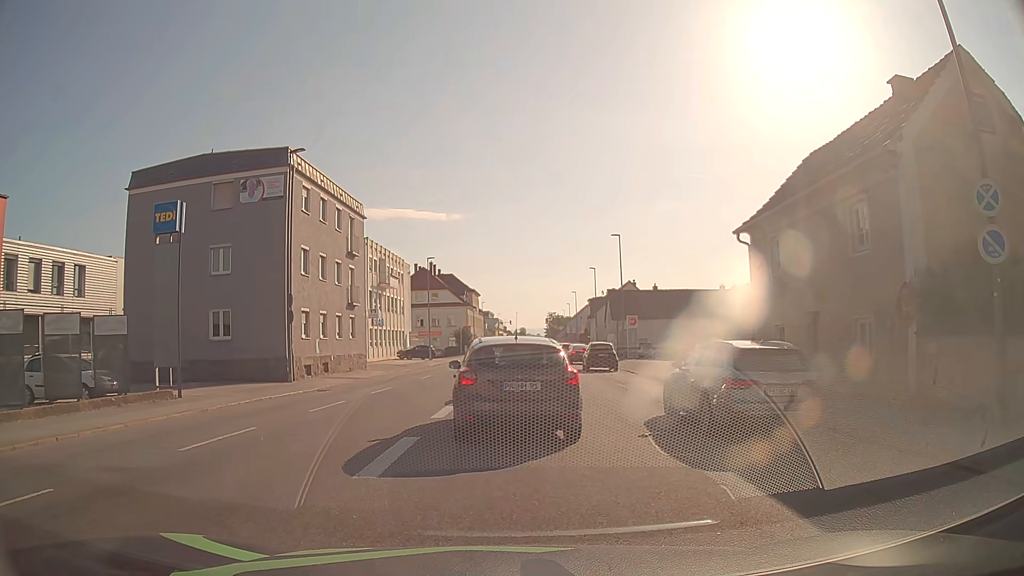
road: tertiary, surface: asphalt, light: Day
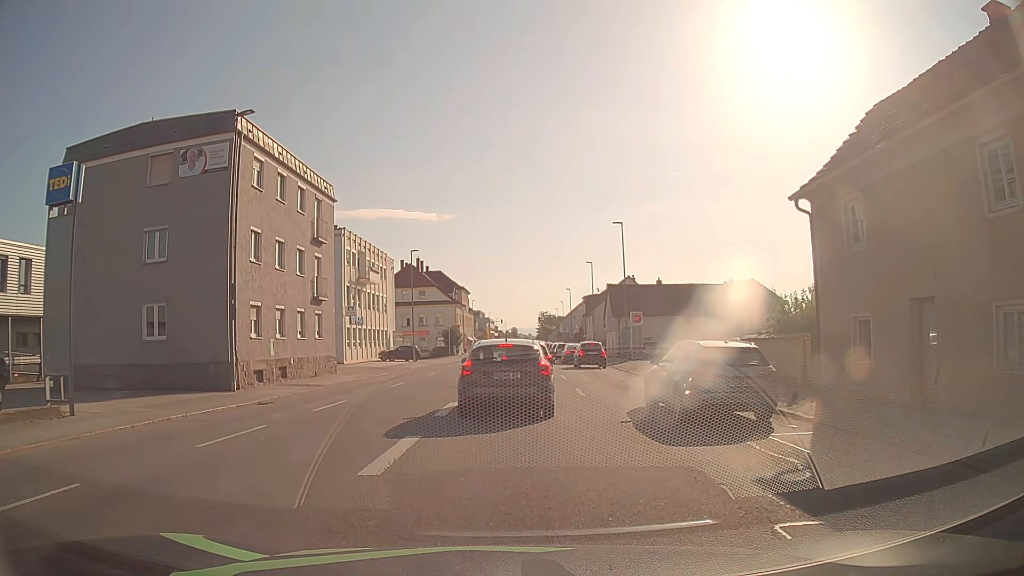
(-0.1, +5.7) m; 0°
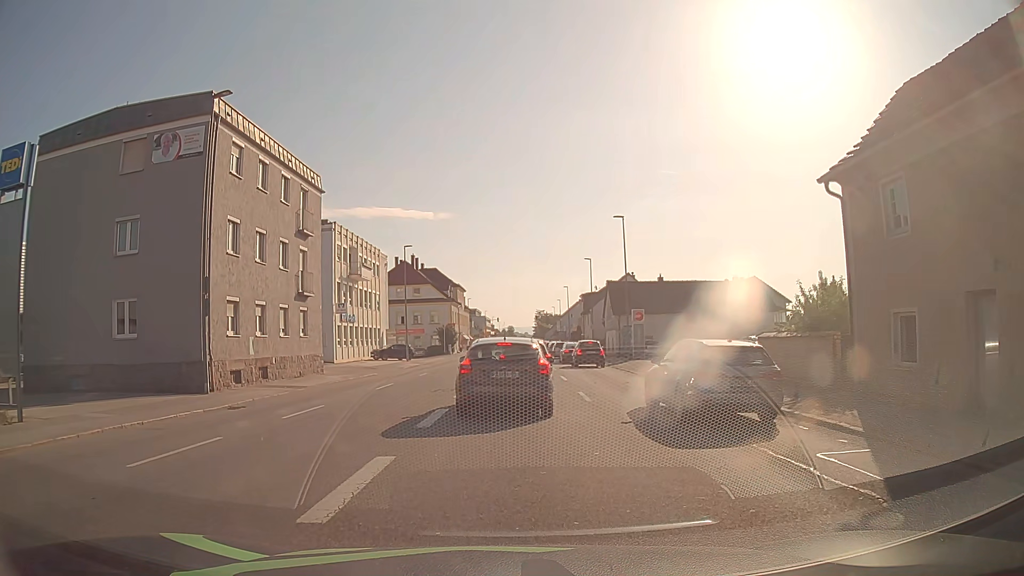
(0.0, +2.0) m; +1°
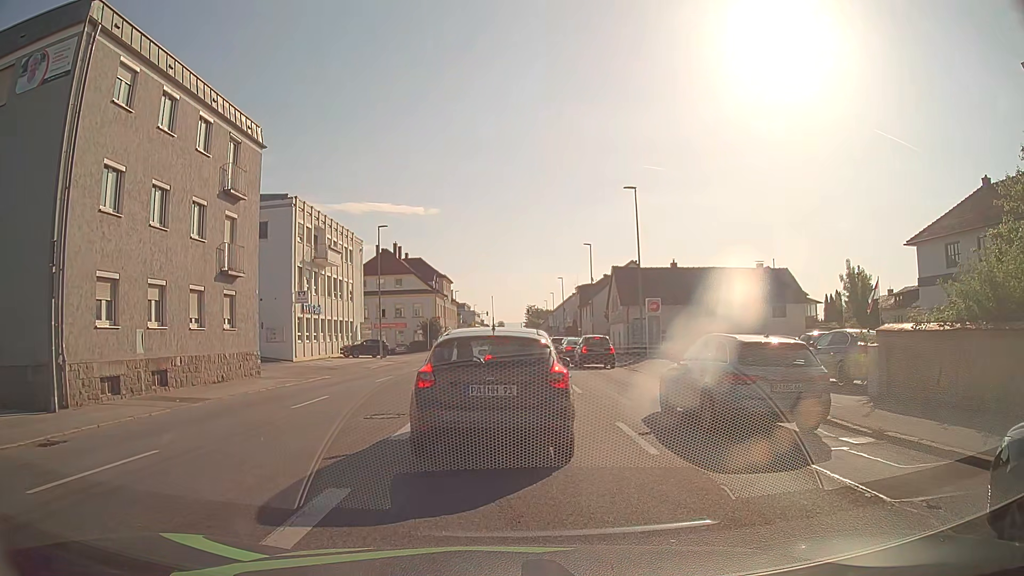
(0.0, +8.1) m; -1°
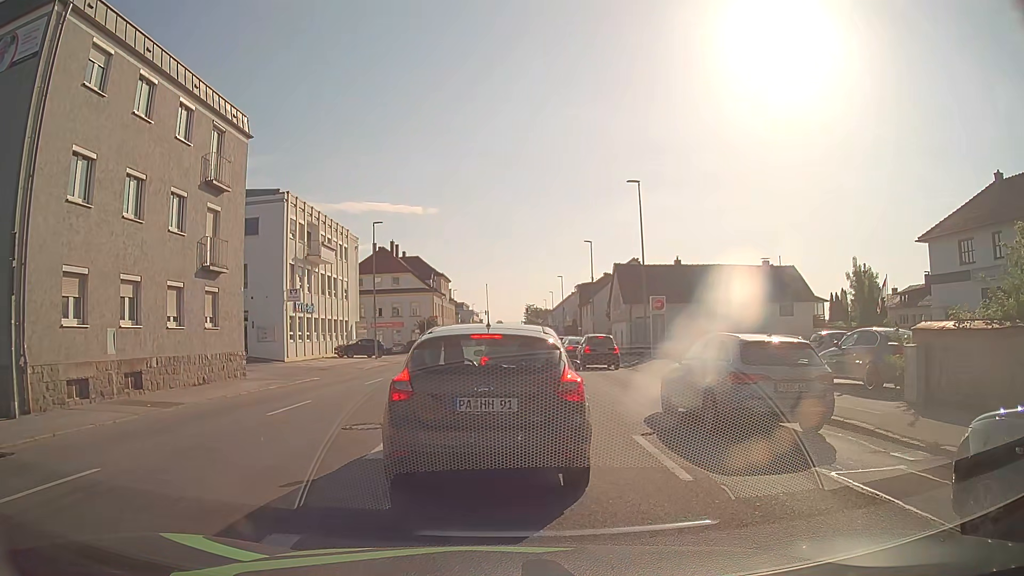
(0.0, +1.5) m; 0°
(0, +10) (0, +20) (+1, +30) (+1, +40) (+1, +50) (+2, +60) (+2, +70) (+3, +80) (+3, +90) (+3, +100) m
